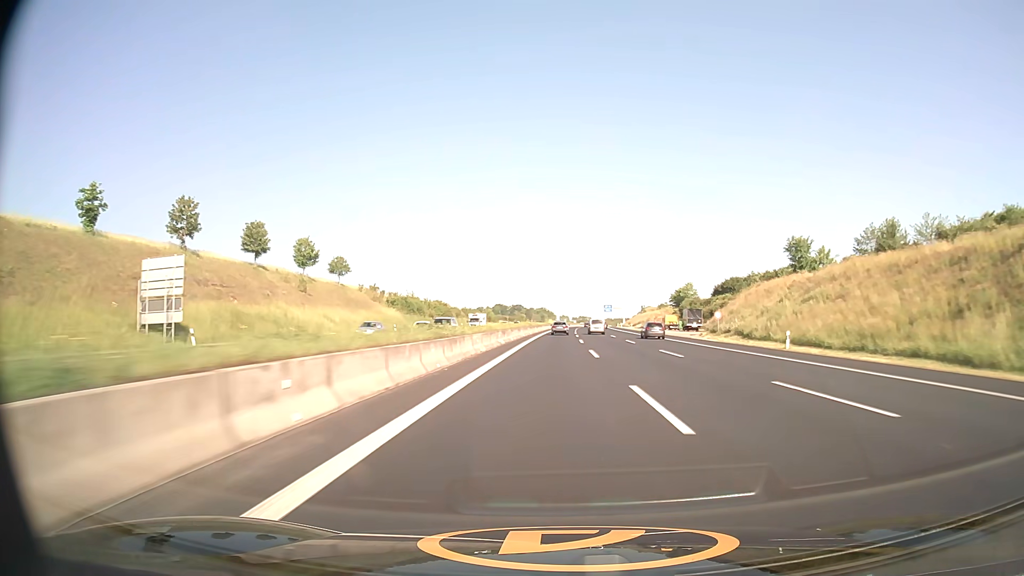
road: motorway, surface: asphalt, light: Day
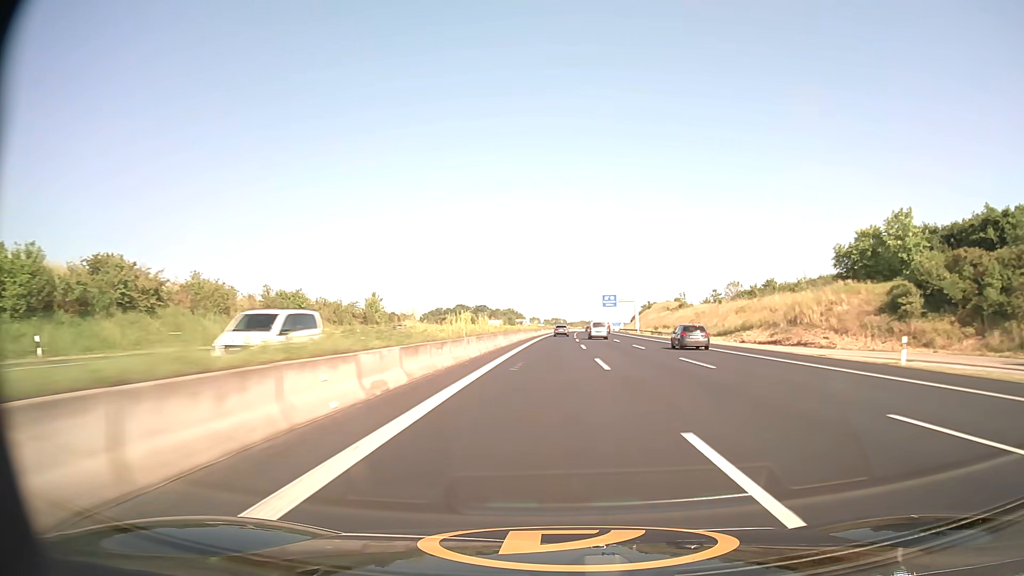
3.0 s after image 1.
(+2.4, +114.2) m; +2°
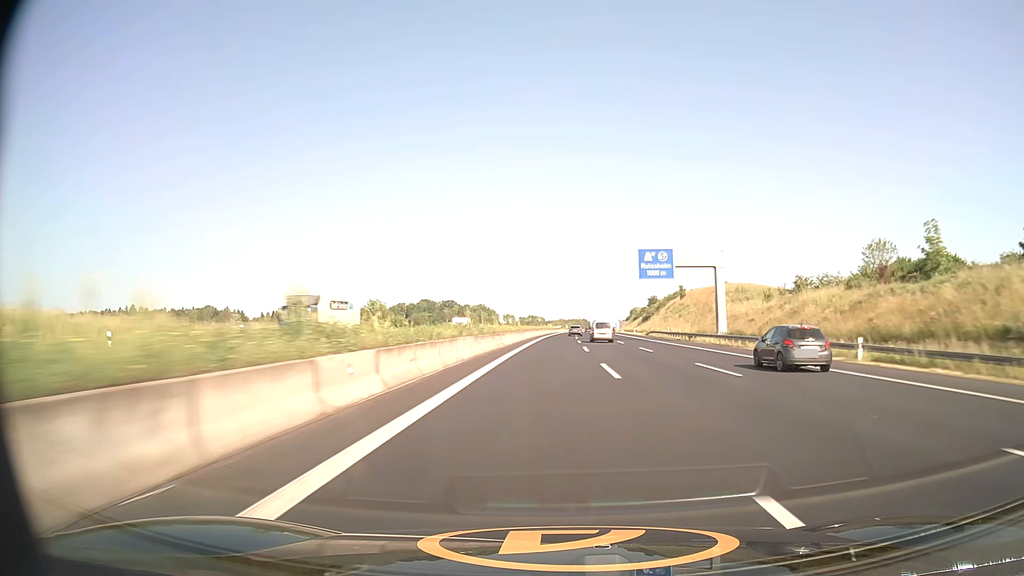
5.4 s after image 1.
(+1.5, +93.3) m; +2°
(0, +10) (0, +20) (0, +30) (0, +40) (0, +50) (+1, +60) (+1, +70) (+1, +80) (+1, +90) (+2, +100) m
